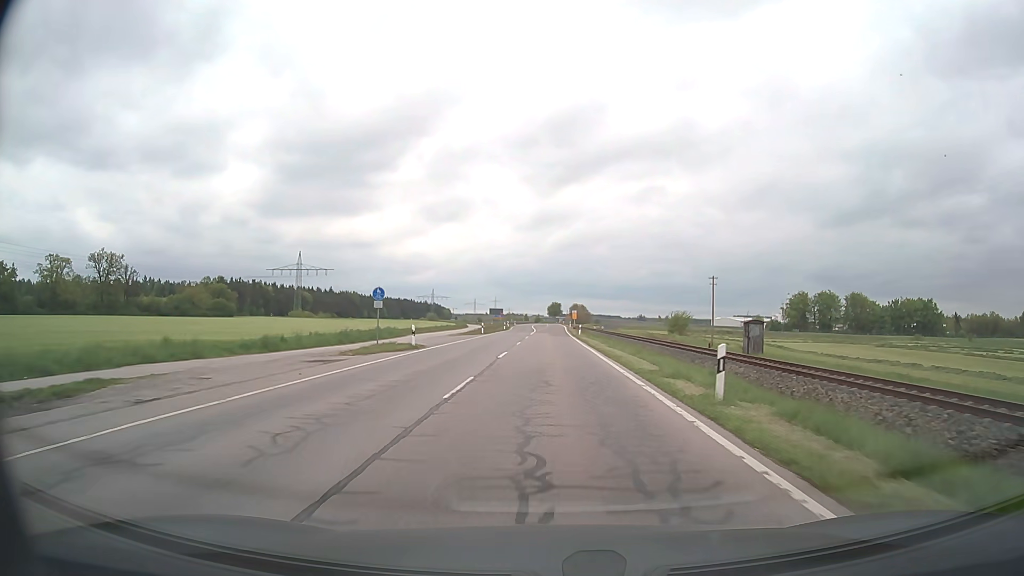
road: secondary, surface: asphalt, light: Day
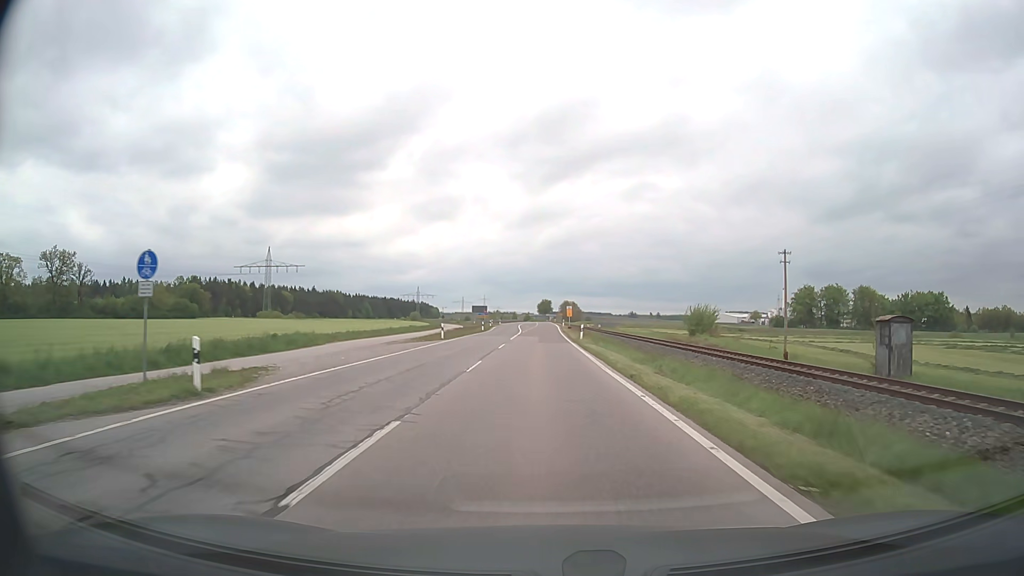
(+0.1, +18.5) m; +1°
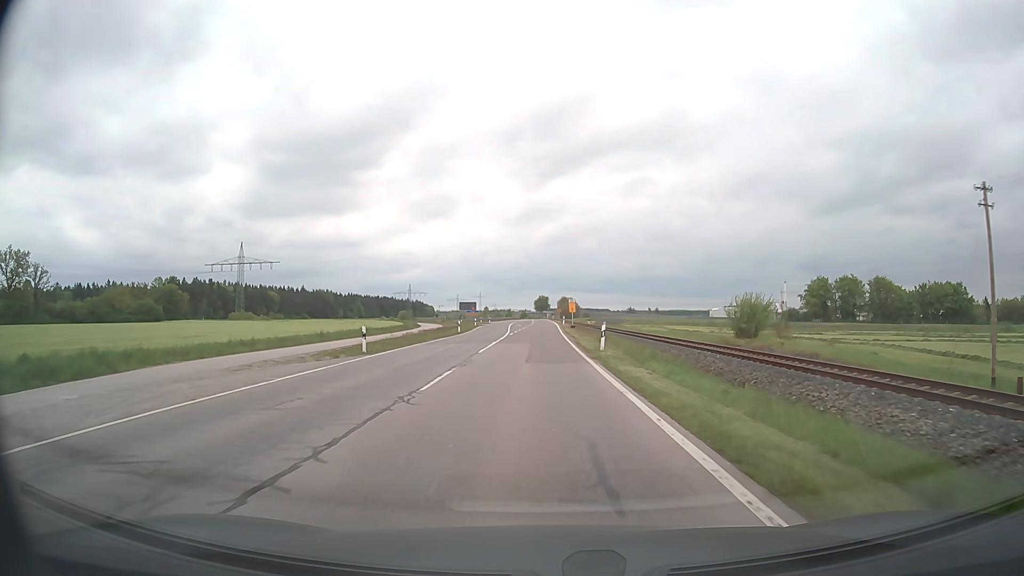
(+0.1, +18.0) m; 0°
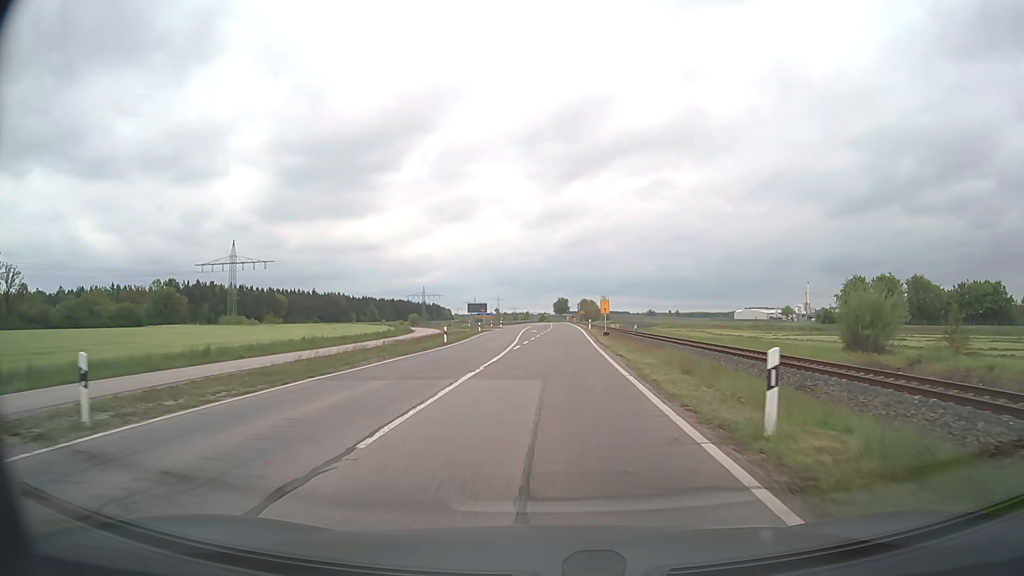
(-0.3, +17.2) m; -2°
(0, +10) (0, +20) (-1, +30) (-1, +40) (-1, +50) (-1, +60) (-1, +70) (-1, +80) (-1, +90) (-1, +100) m
